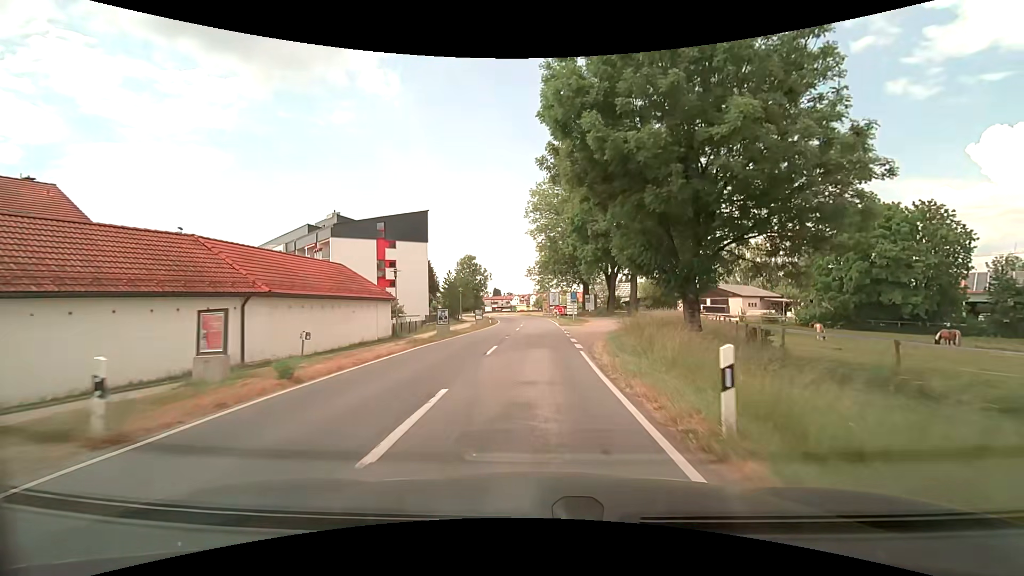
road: tertiary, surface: asphalt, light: Day
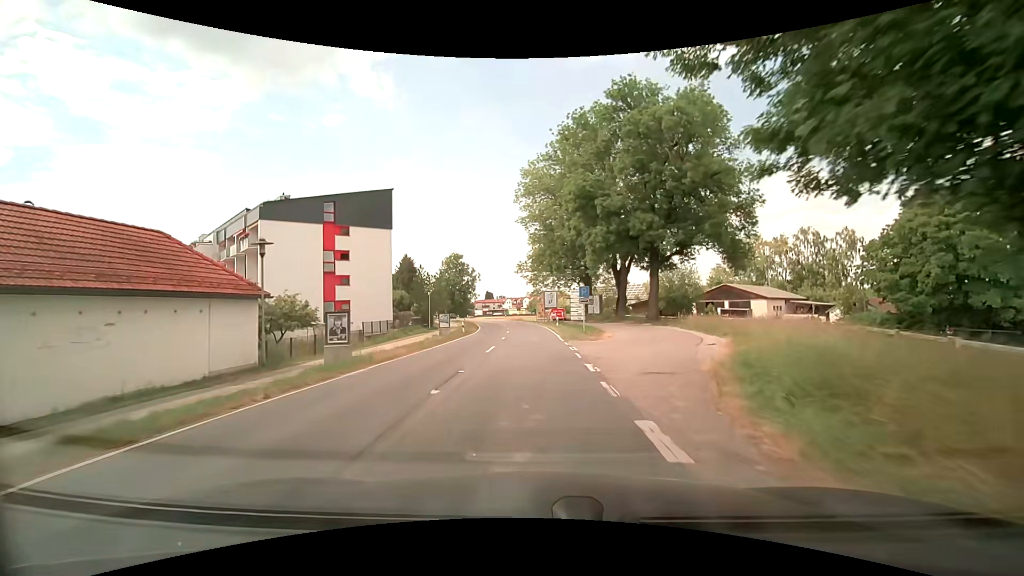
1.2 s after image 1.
(+0.1, +15.5) m; +1°
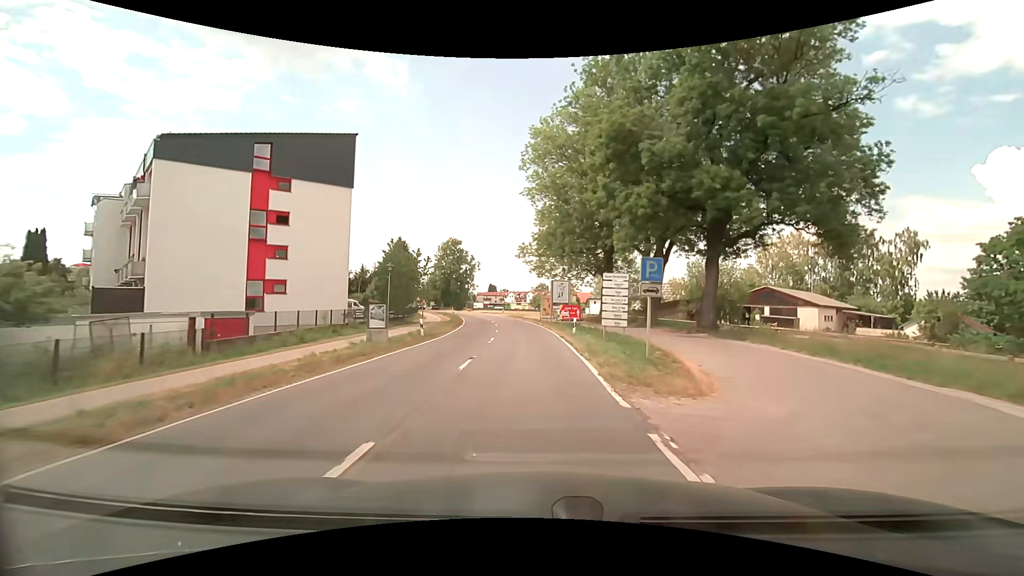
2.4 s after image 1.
(-0.1, +15.5) m; 0°
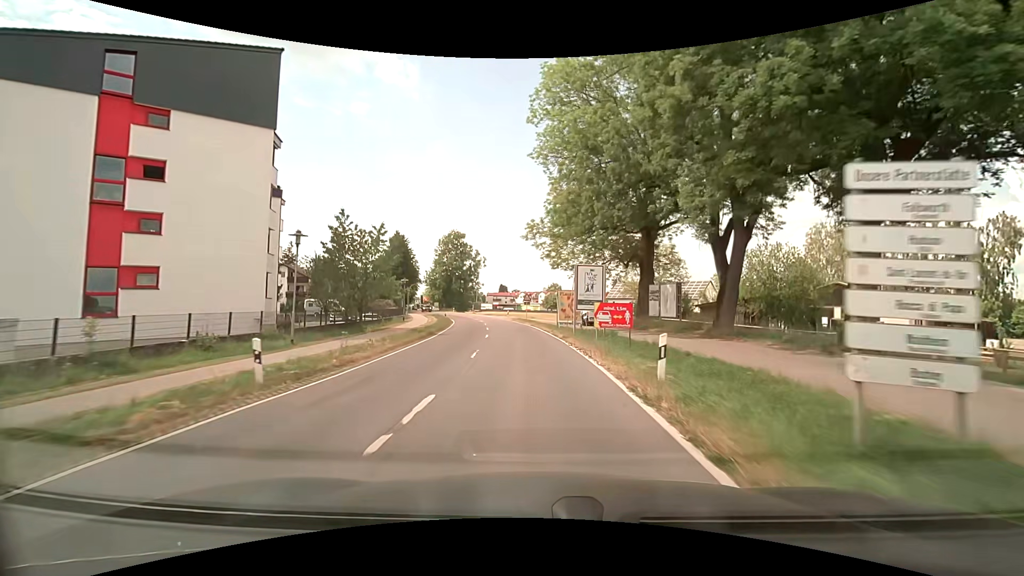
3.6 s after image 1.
(-0.2, +15.5) m; -1°
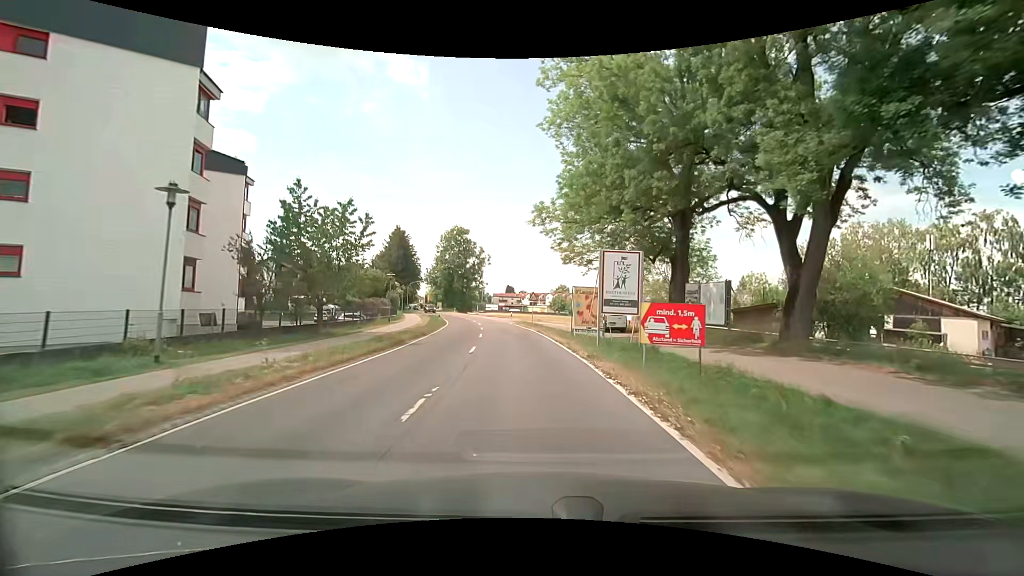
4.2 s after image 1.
(-0.1, +7.8) m; -1°
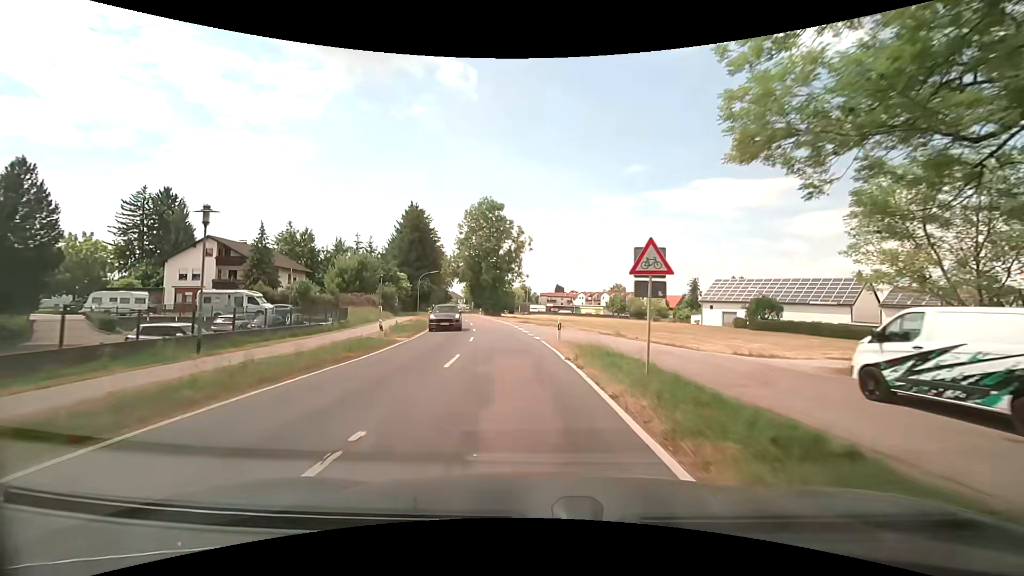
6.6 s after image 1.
(-1.4, +31.1) m; -5°
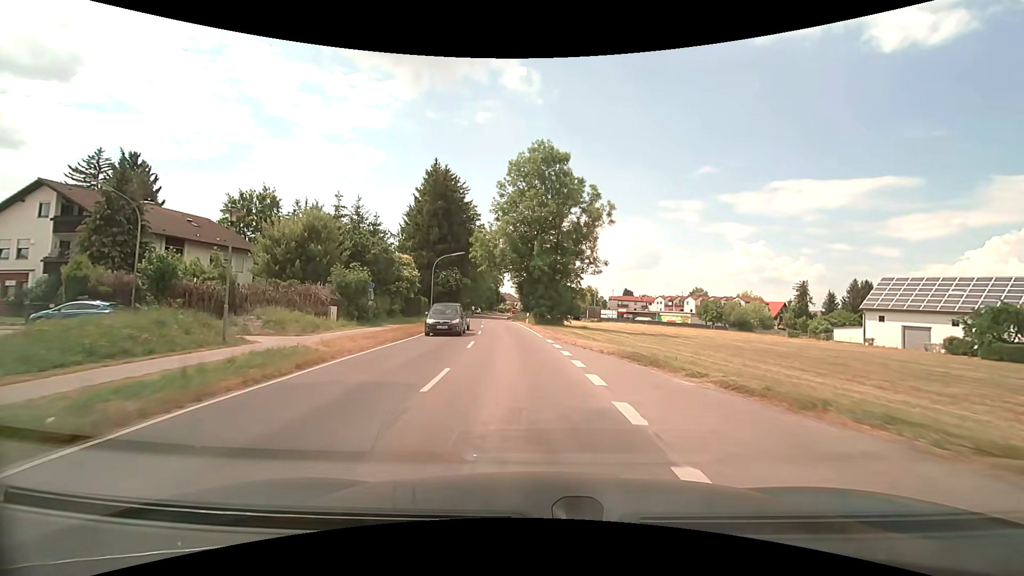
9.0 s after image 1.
(-2.3, +31.0) m; -8°
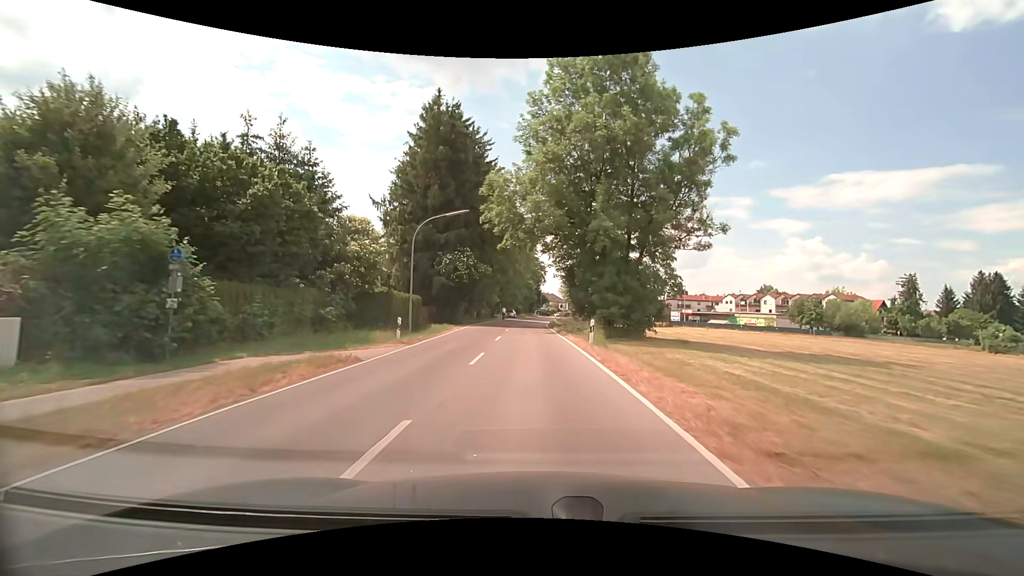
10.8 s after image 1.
(-0.9, +23.3) m; -5°
(0, +10) (0, +20) (-1, +30) (-1, +40) (-1, +50) (0, +60) (0, +70) (+1, +80) (+2, +90) (+3, +100) m
